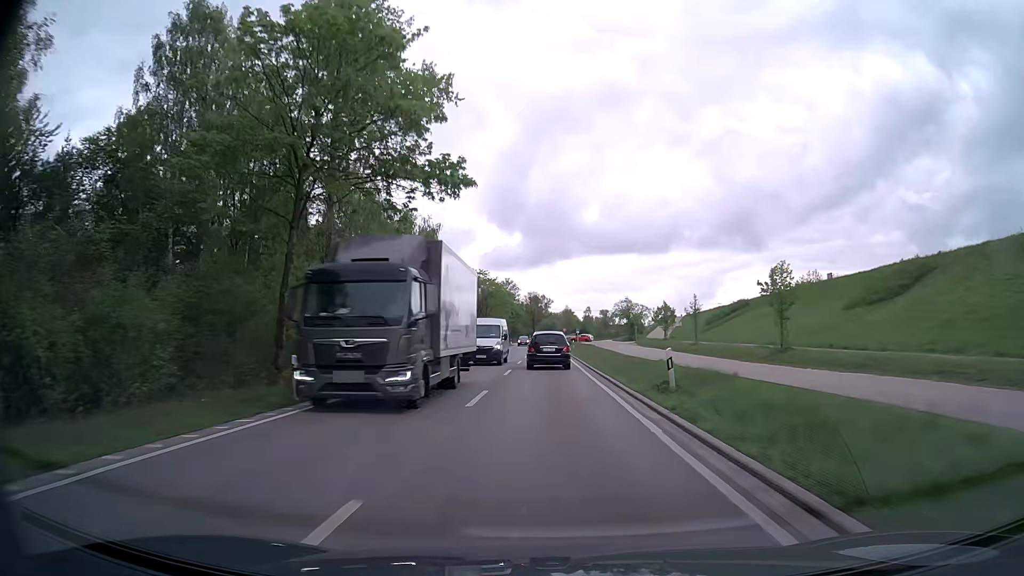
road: primary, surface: asphalt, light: Day
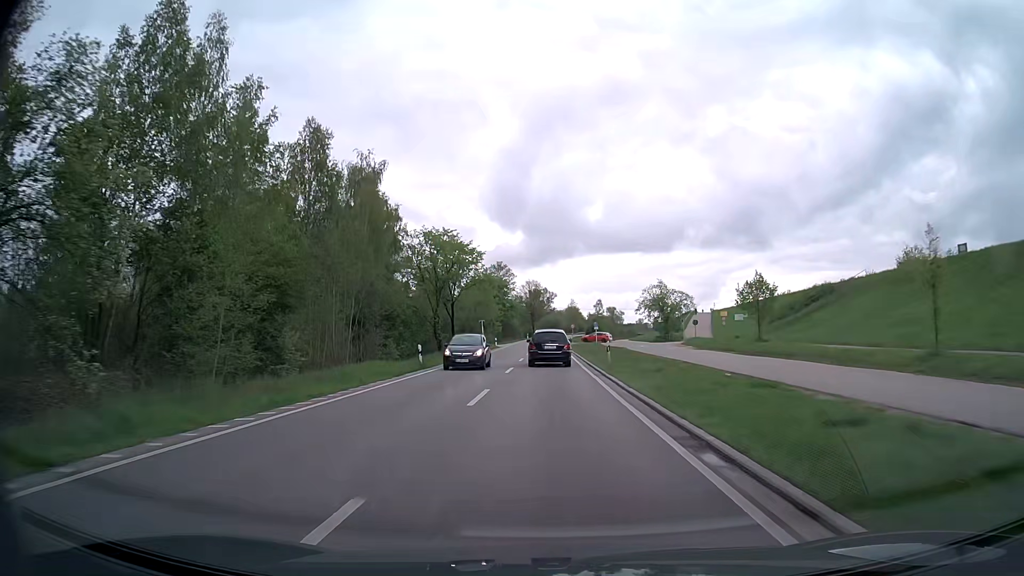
(0.0, +36.1) m; 0°
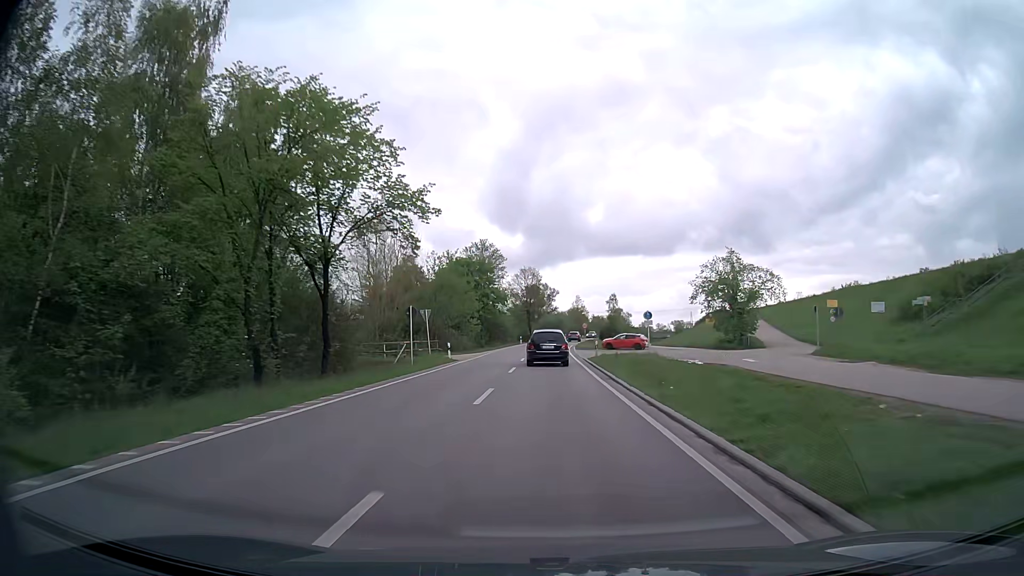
(+0.1, +35.9) m; 0°
(0, +10) (0, +20) (0, +30) (0, +40) (0, +50) (0, +60) (+1, +70) (+1, +80) (+2, +90) (+3, +100) m
